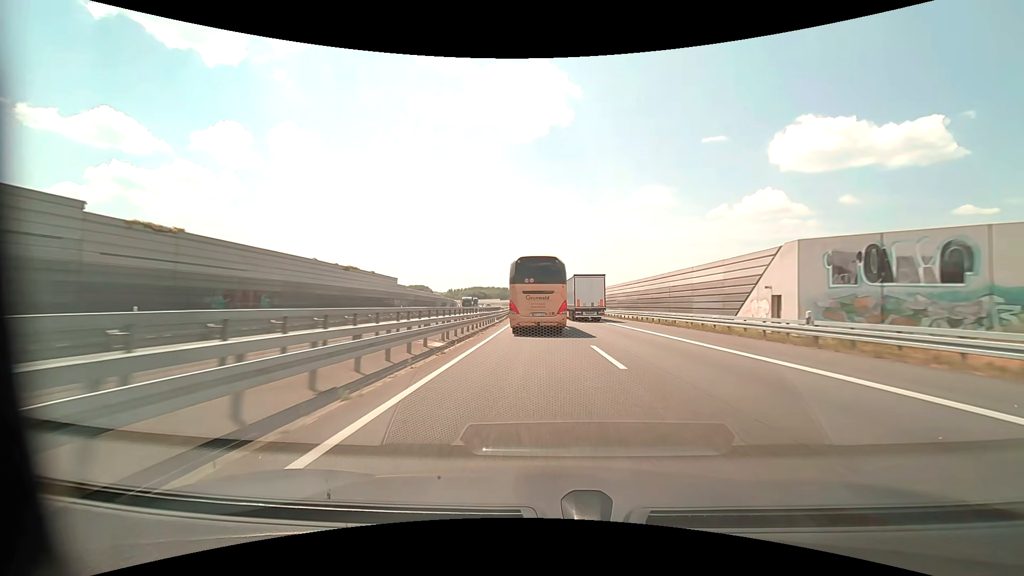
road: motorway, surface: asphalt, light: Day
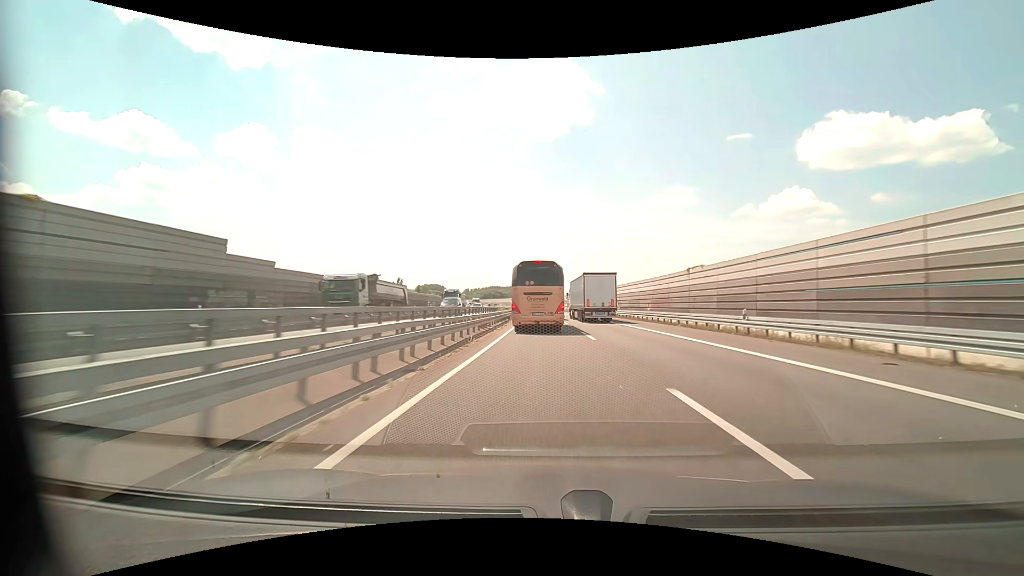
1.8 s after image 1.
(-1.0, +45.3) m; -2°
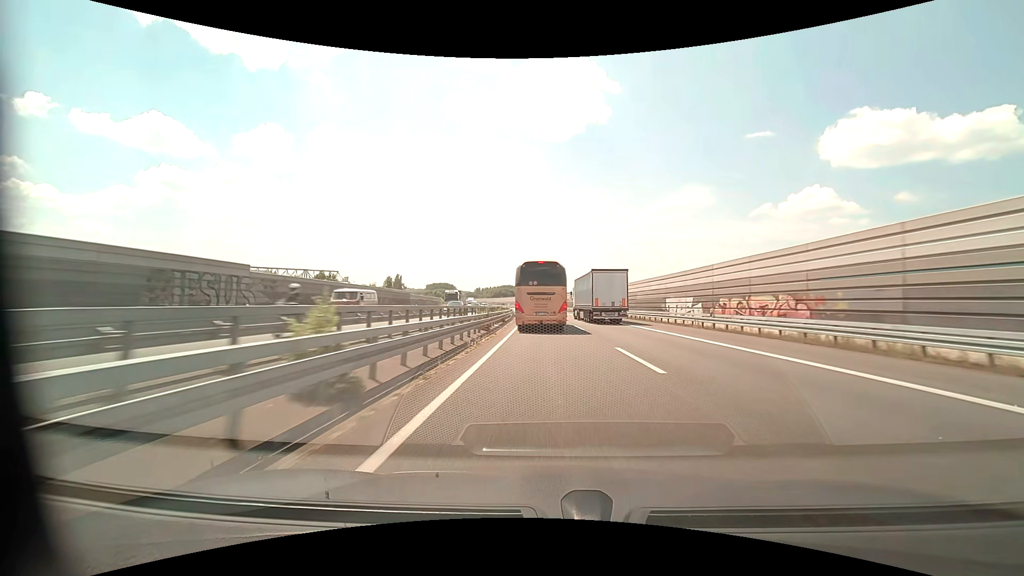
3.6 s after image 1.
(-0.9, +46.5) m; -2°
(0, +10) (0, +20) (0, +30) (0, +40) (-1, +50) (-1, +60) (-1, +70) (-2, +80) (-3, +90) (-3, +100) m
